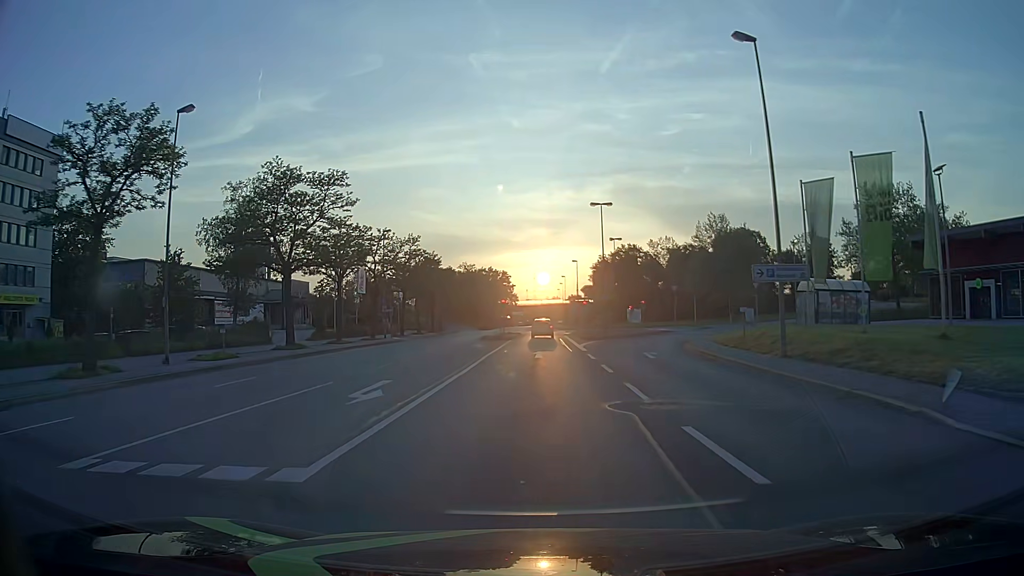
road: primary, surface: asphalt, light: Day
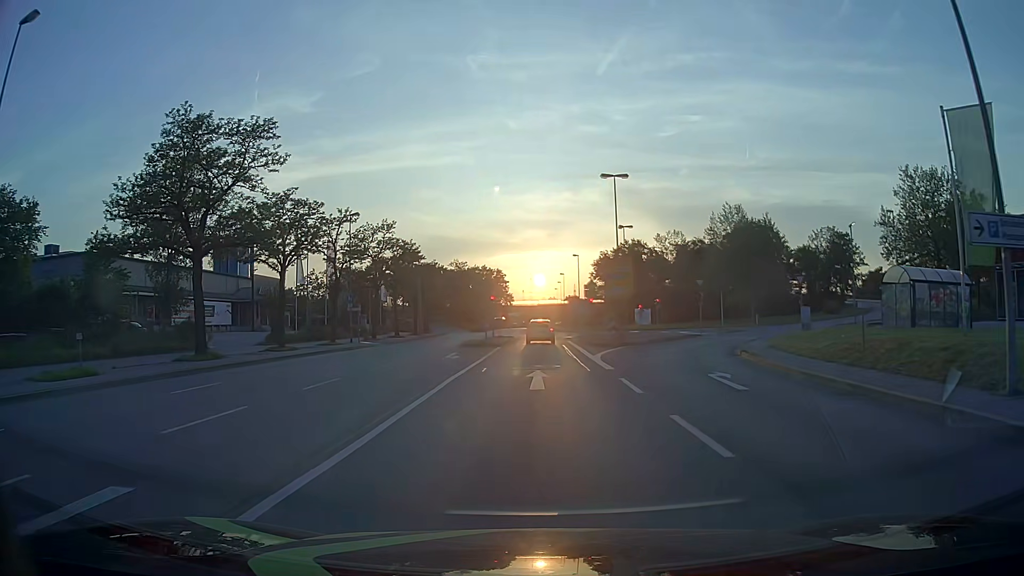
(+0.1, +10.7) m; +1°
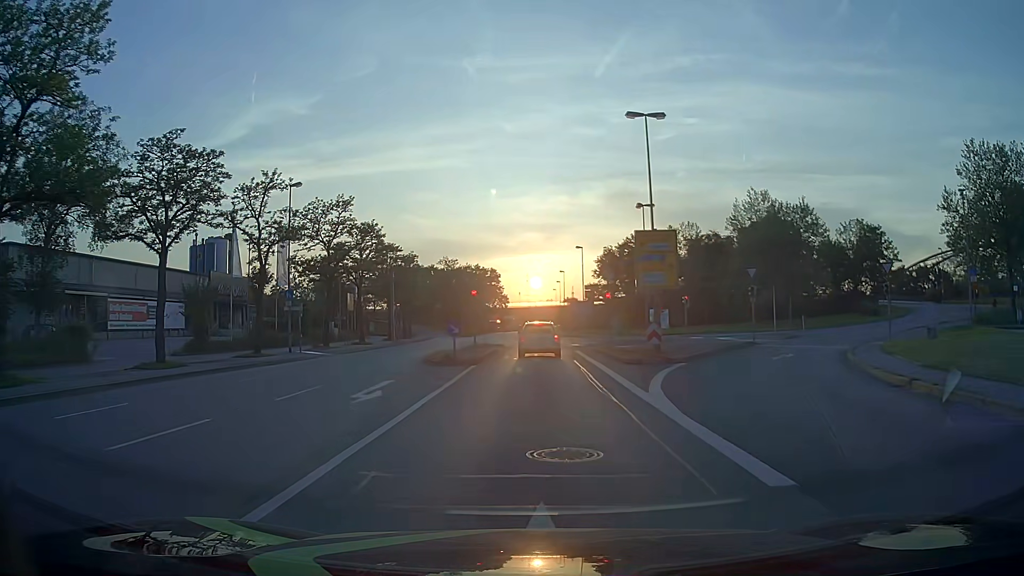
(0.0, +12.9) m; +1°
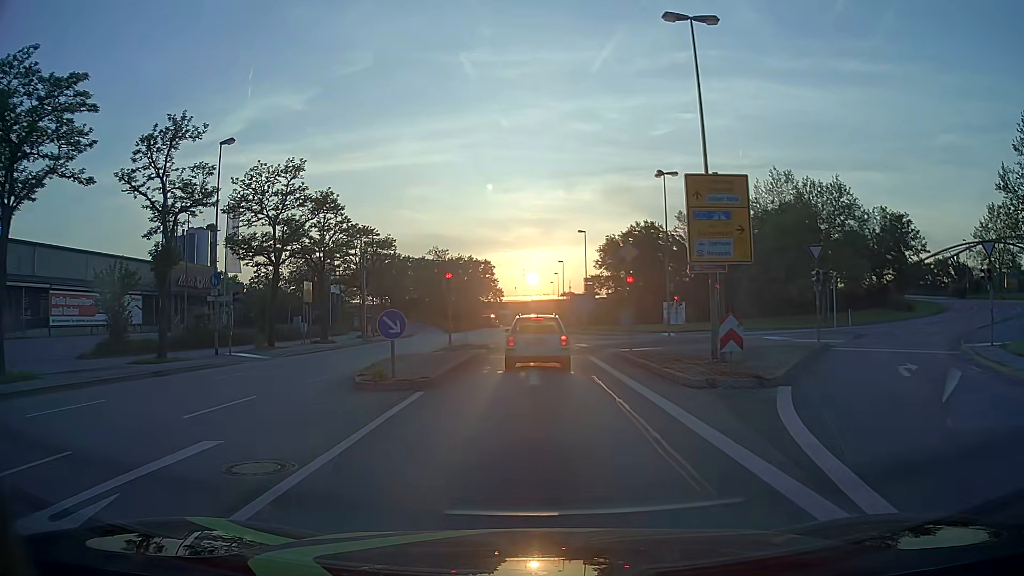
(0.0, +9.4) m; 0°
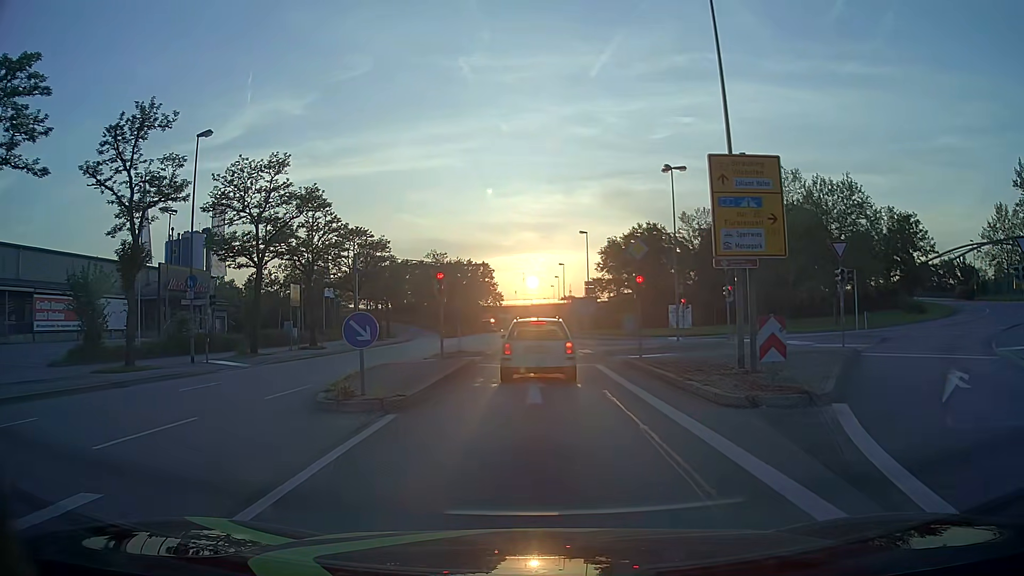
(0.0, +2.4) m; +1°
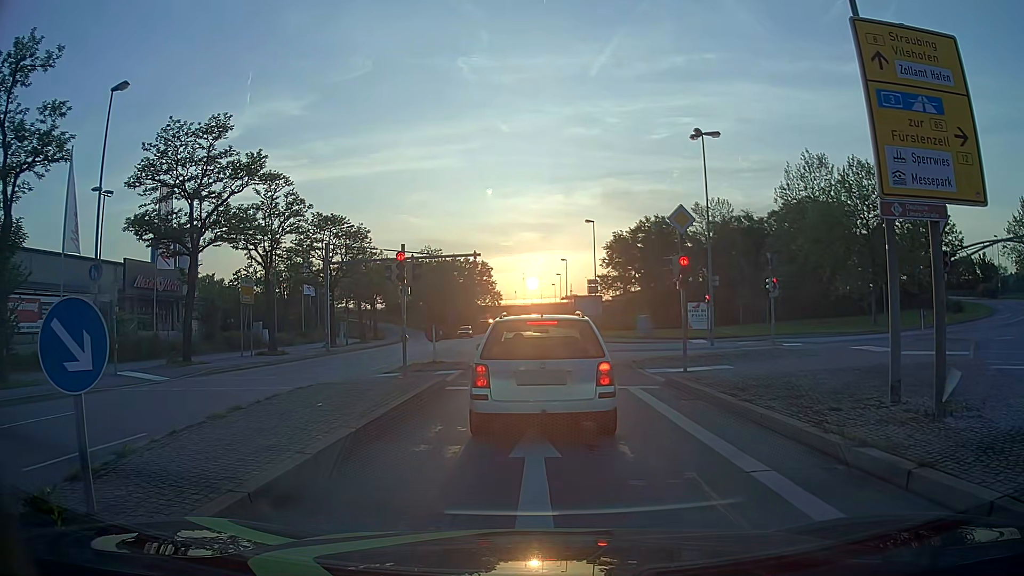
(0.0, +7.1) m; -1°
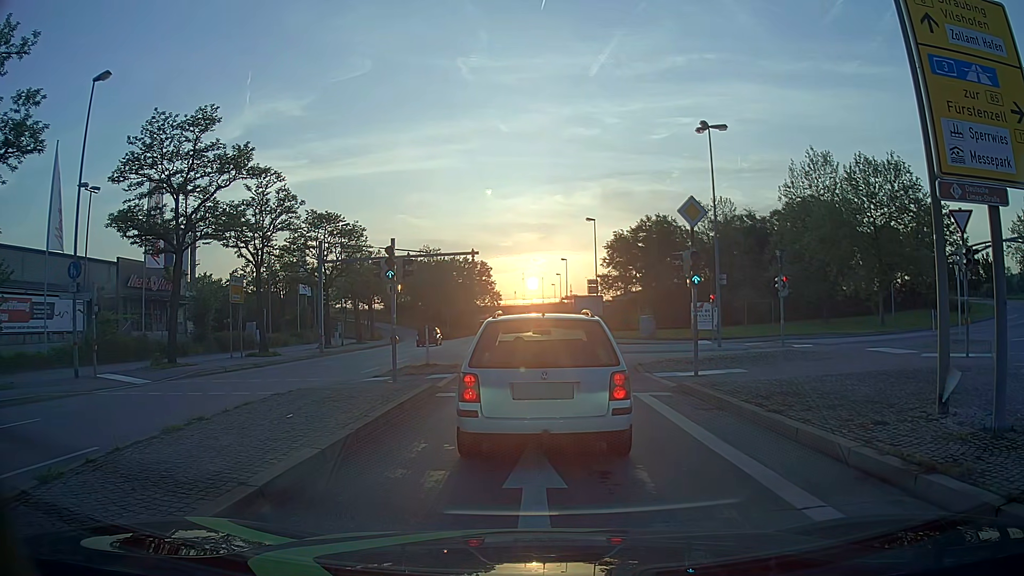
(0.0, +1.2) m; 0°
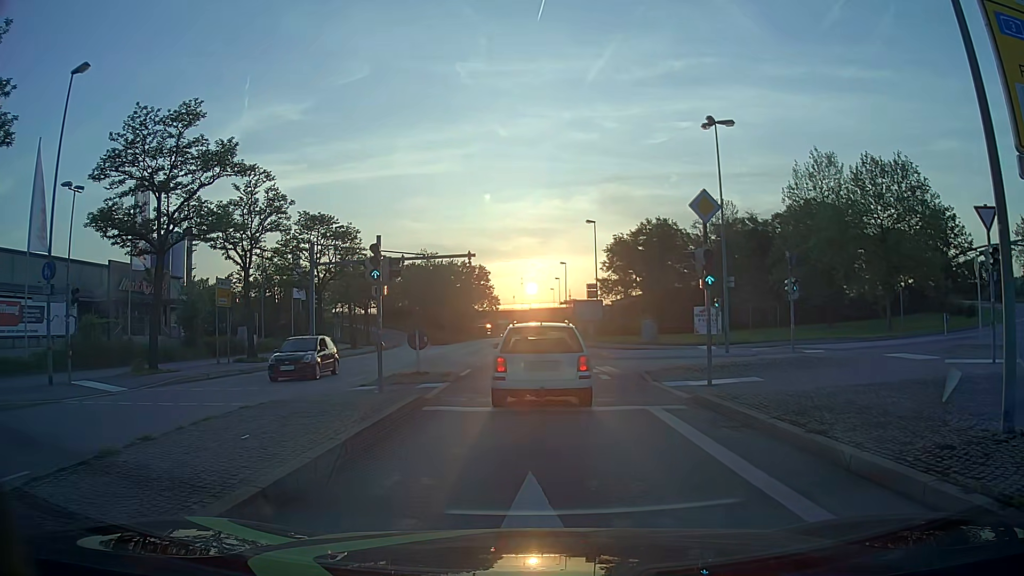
(0.0, +1.6) m; +1°
(0, +10) (0, +20) (0, +30) (0, +40) (0, +50) (0, +60) (0, +70) (0, +80) (0, +90) (0, +100) m
